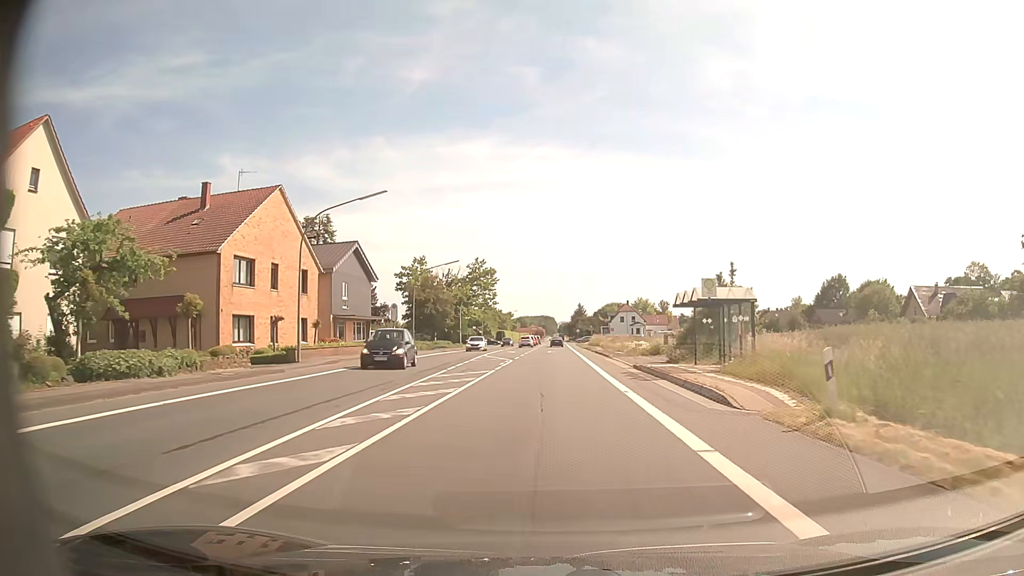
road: primary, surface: asphalt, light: Day
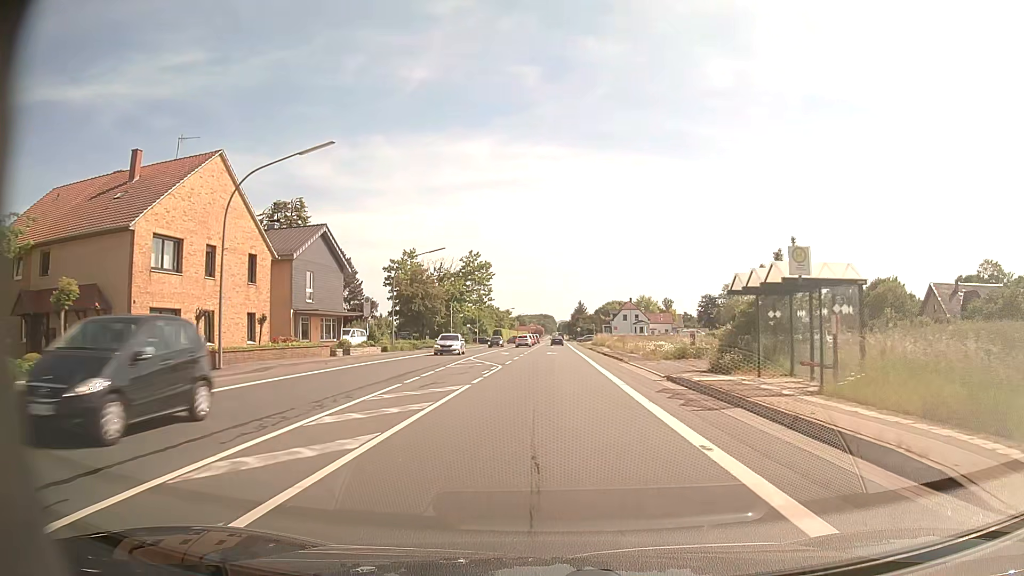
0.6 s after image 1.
(0.0, +8.1) m; 0°
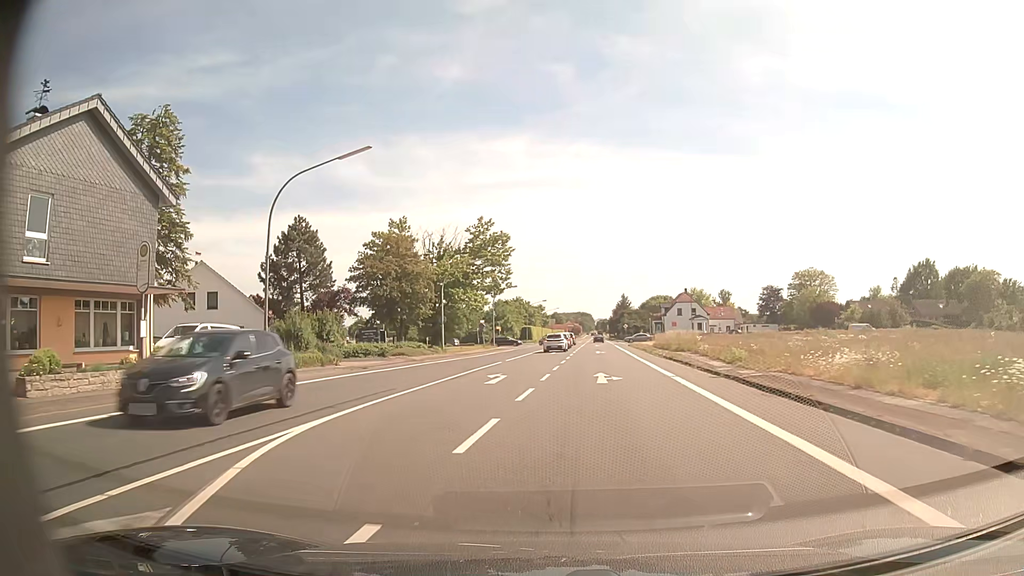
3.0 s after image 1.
(-0.2, +28.9) m; -3°
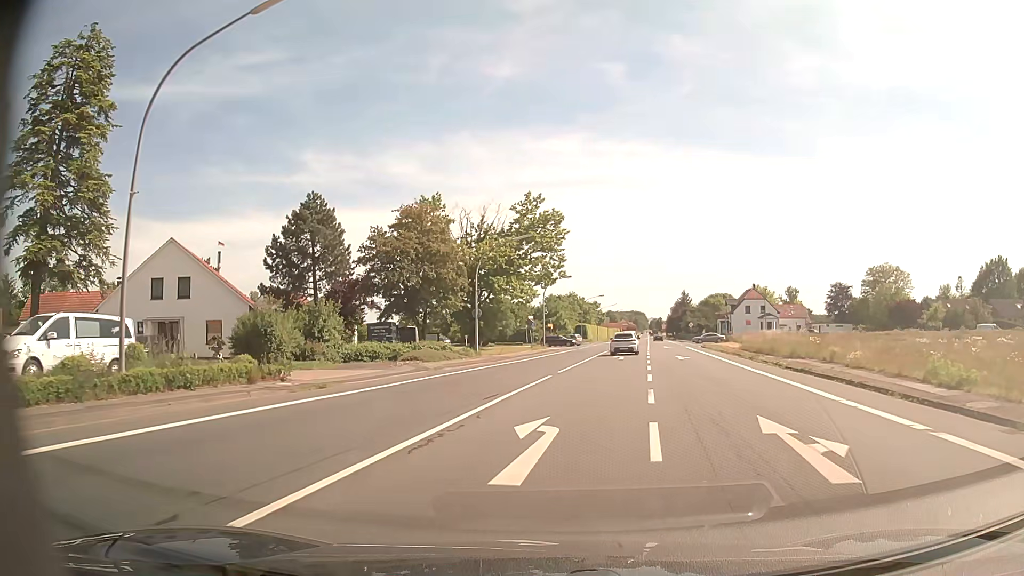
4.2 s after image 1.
(-0.6, +12.3) m; -5°
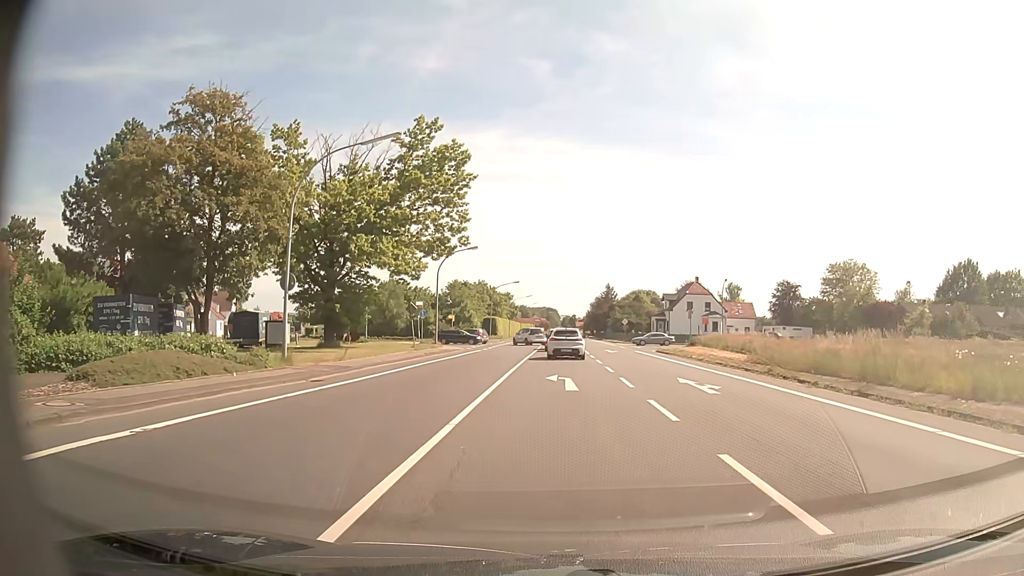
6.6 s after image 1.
(+1.1, +20.6) m; +7°
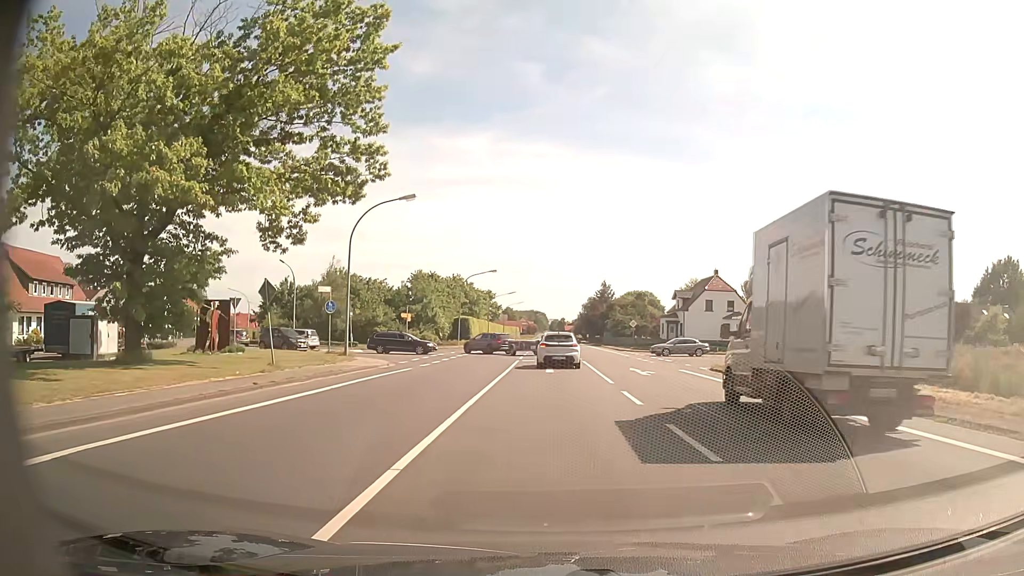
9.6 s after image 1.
(+0.3, +20.9) m; +1°
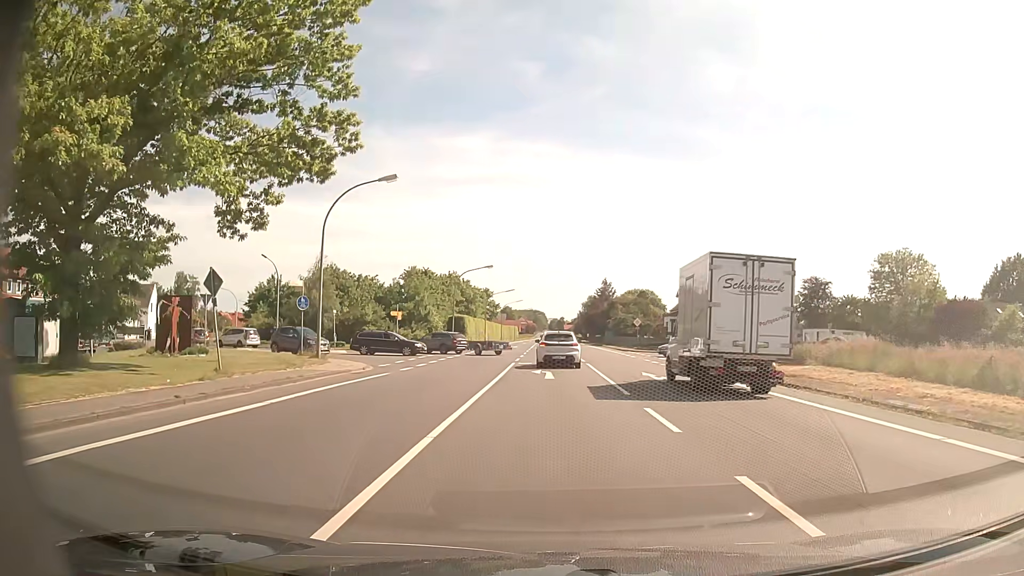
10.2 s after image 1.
(0.0, +3.9) m; 0°
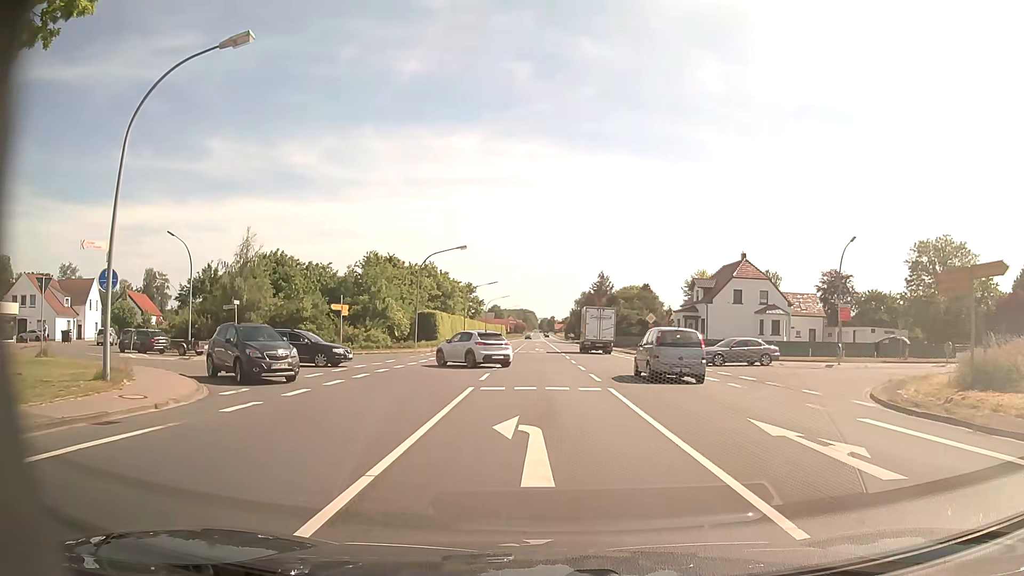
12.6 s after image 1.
(0.0, +14.3) m; +1°
(0, +10) (0, +20) (-2, +30) (-10, +35) (-20, +37) (-29, +40) (-37, +47) (-42, +55) (-46, +65) (-49, +74) m
